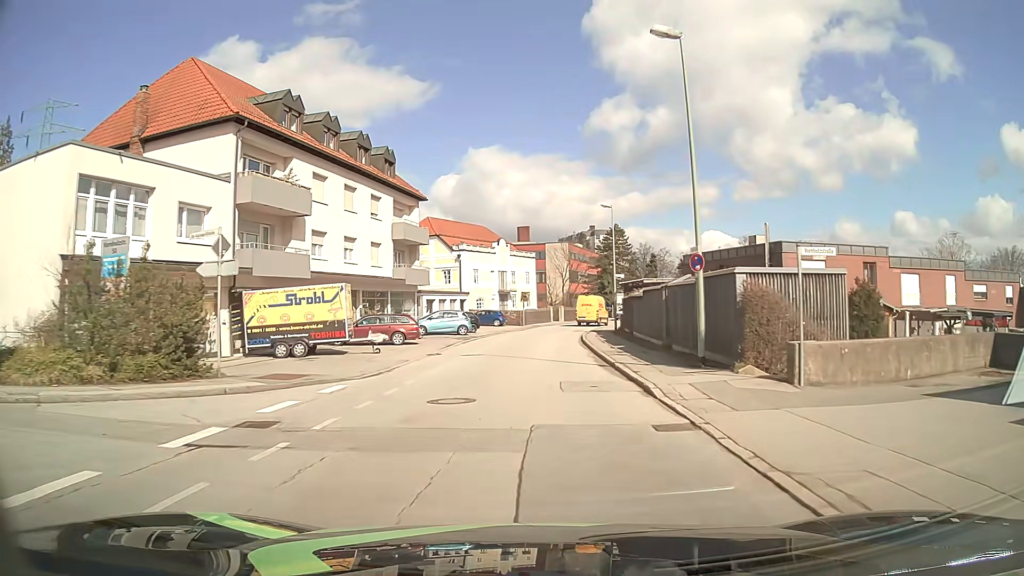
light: Day
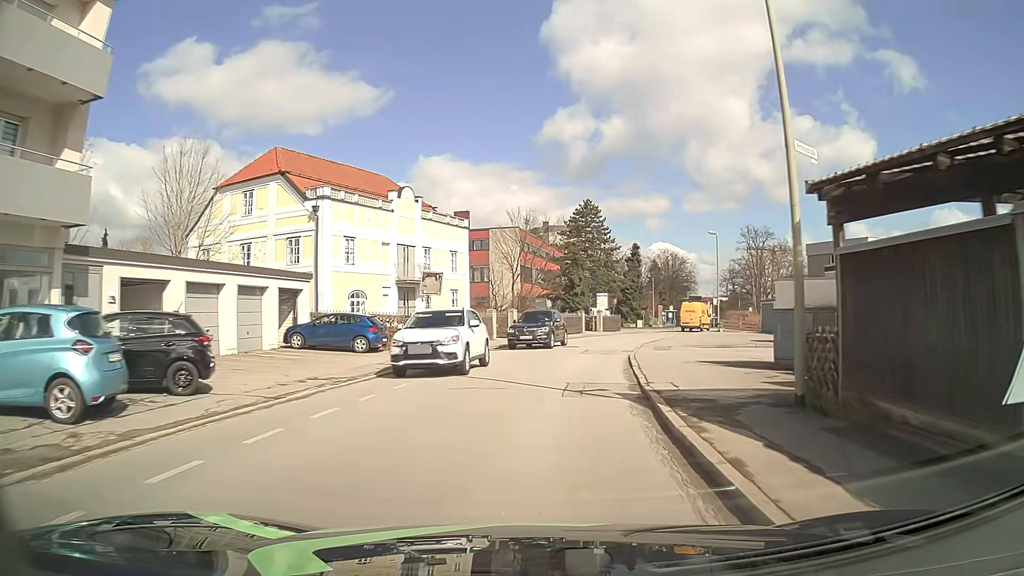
(+1.1, +34.9) m; +5°
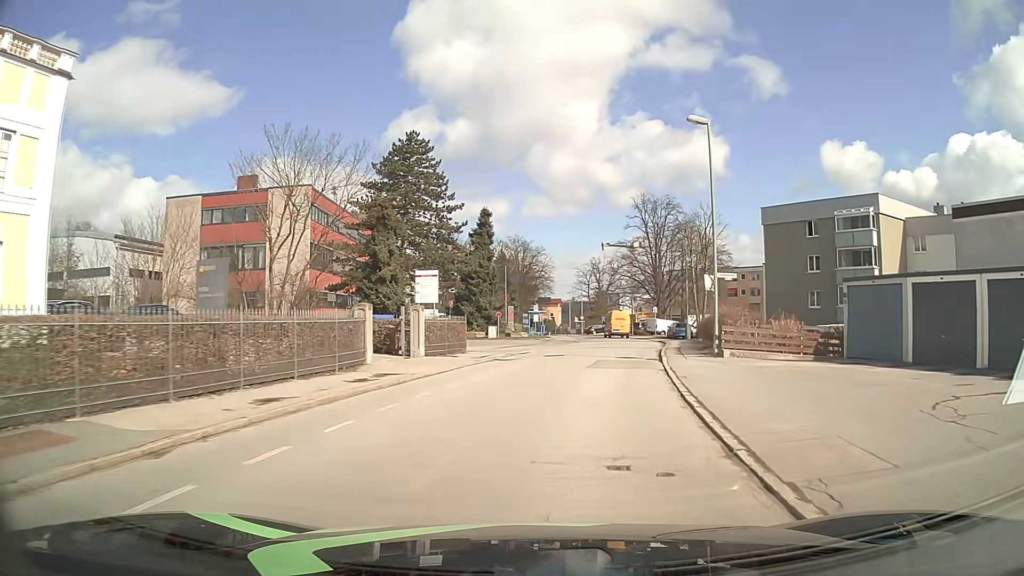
(+3.3, +33.7) m; +14°
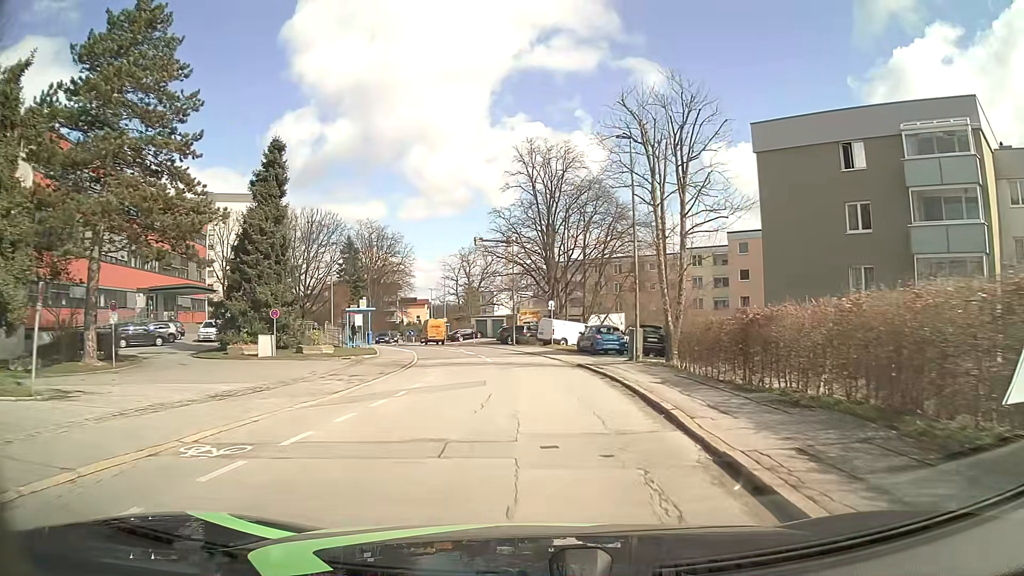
(+2.8, +25.9) m; +11°
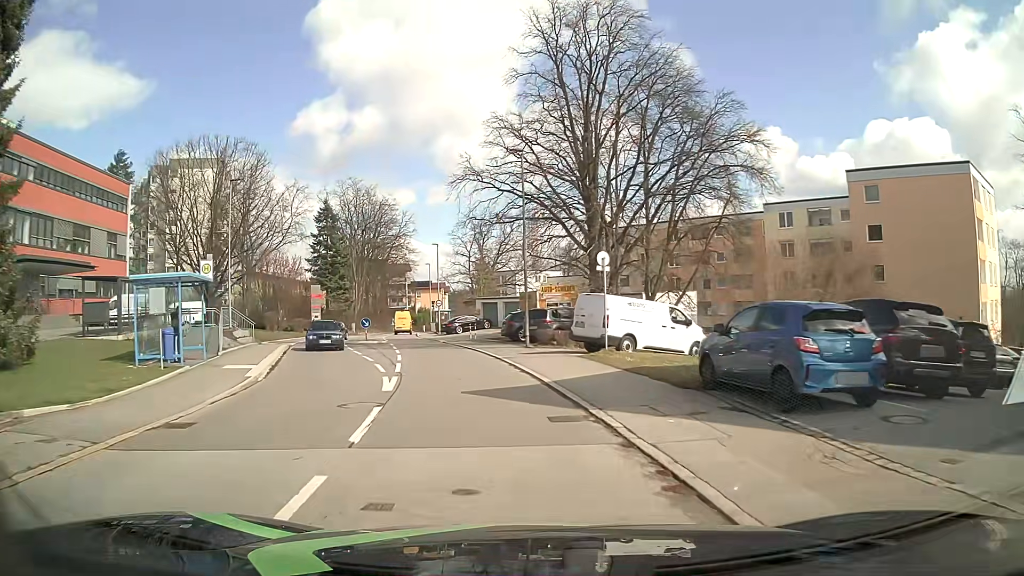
(0.0, +24.4) m; -2°
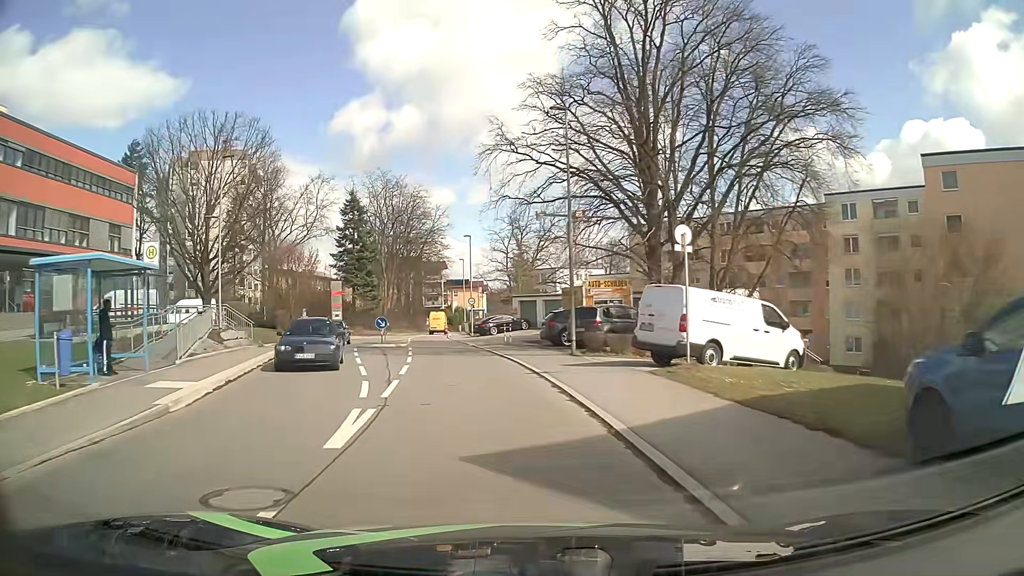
(-0.2, +5.7) m; -4°
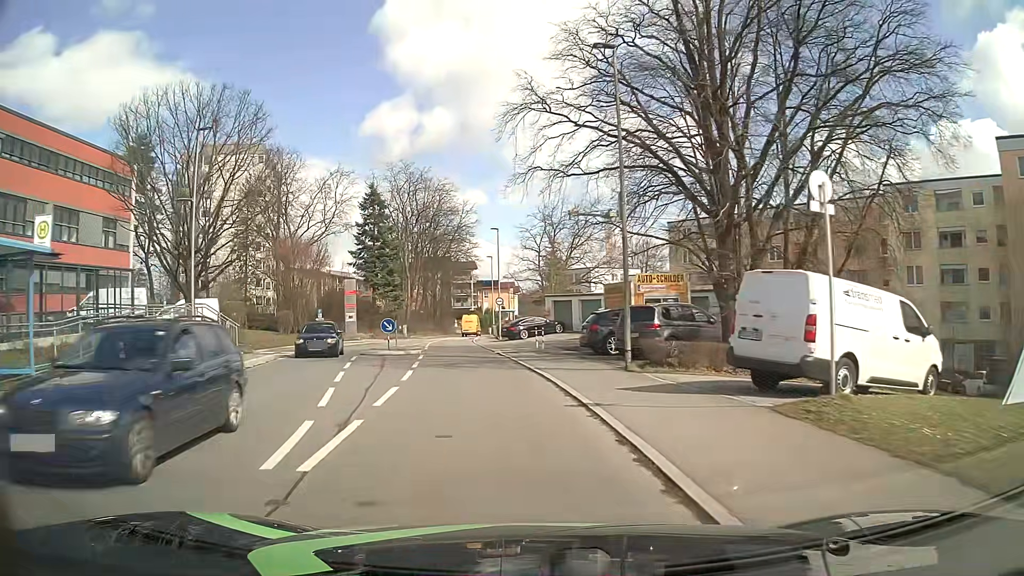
(-0.1, +5.6) m; -3°
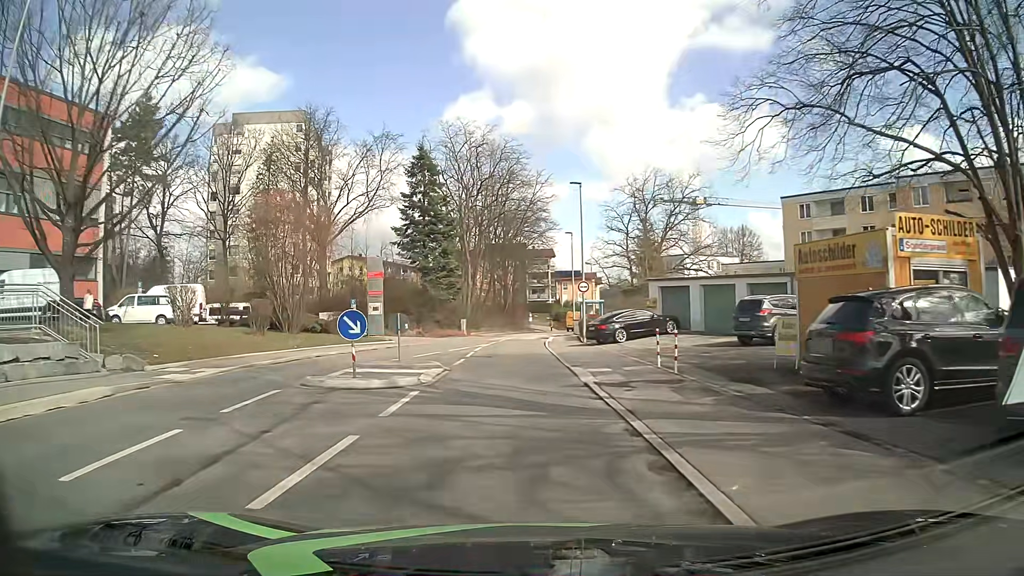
(-0.7, +14.7) m; -6°
